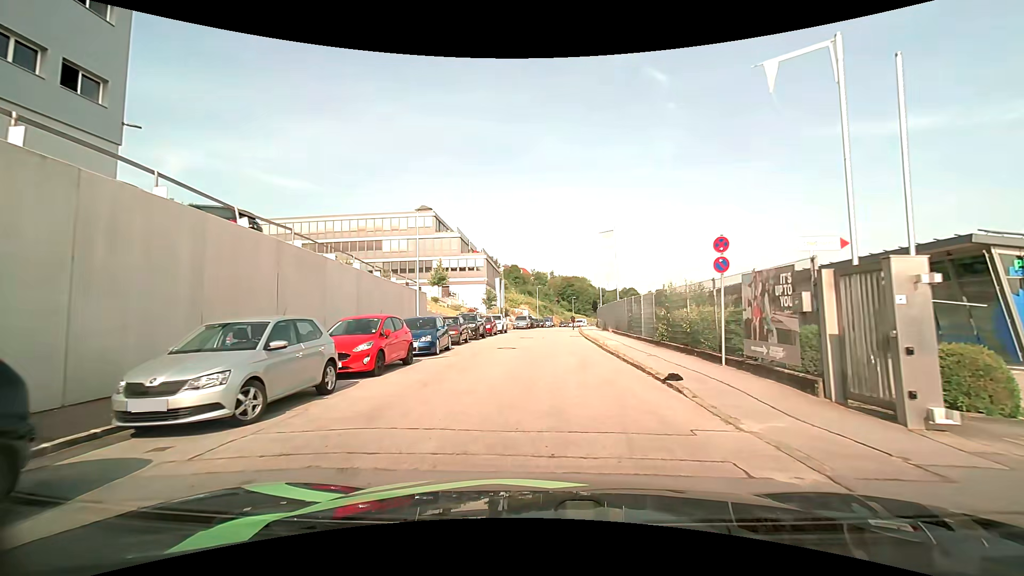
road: residential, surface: asphalt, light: Day
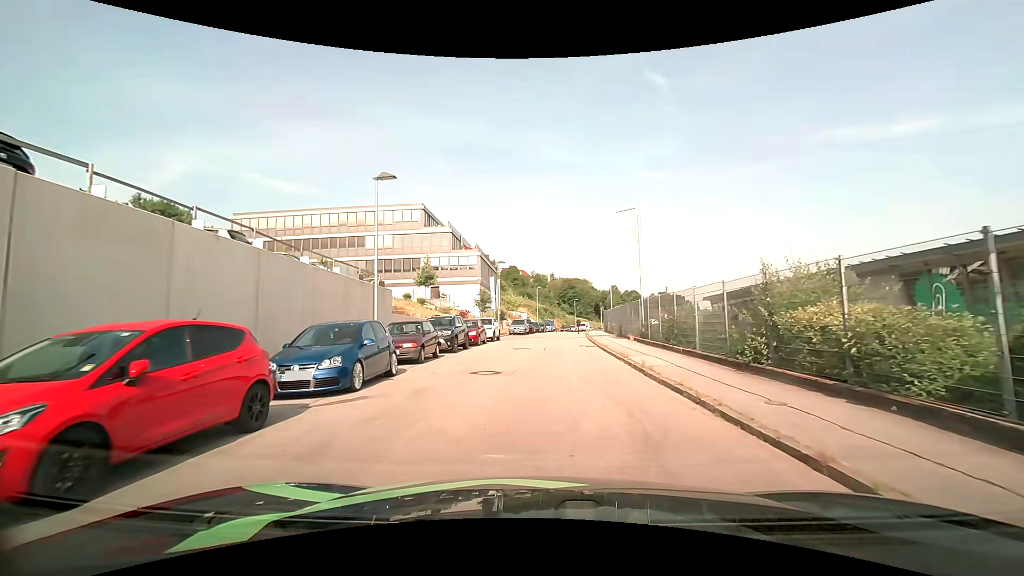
(0.0, +7.9) m; 0°
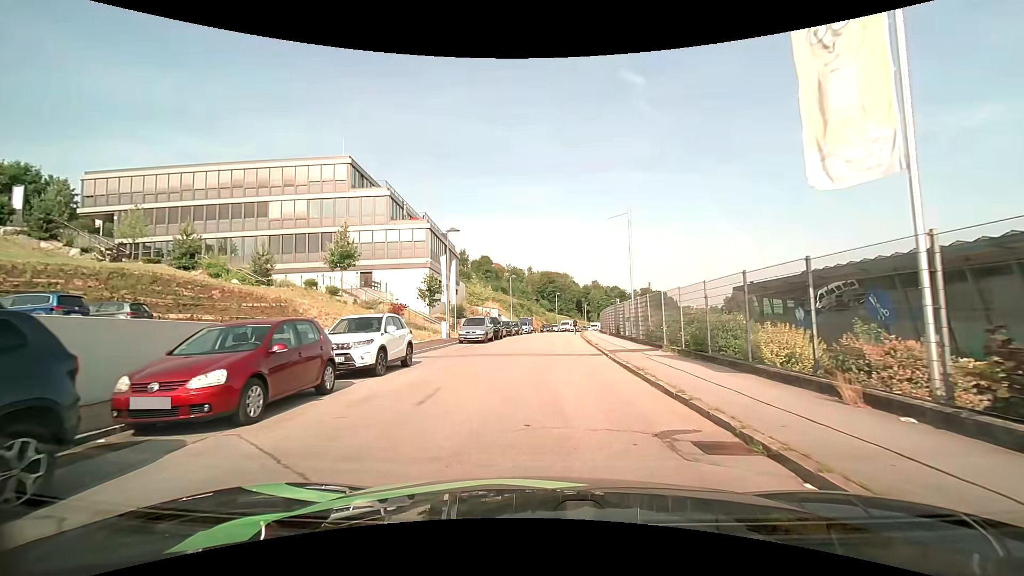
(+0.5, +20.0) m; +3°
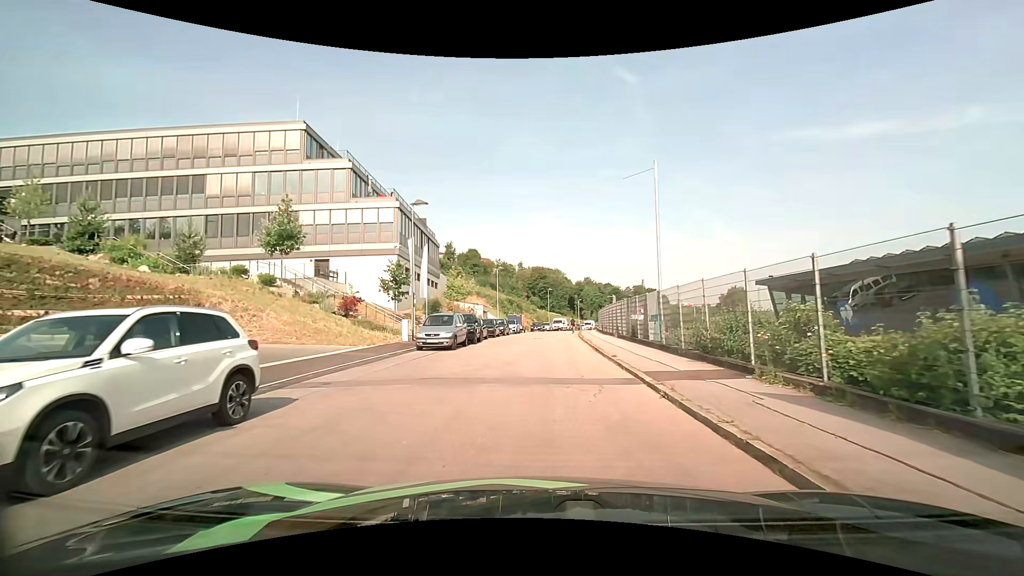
(+0.1, +8.2) m; +1°
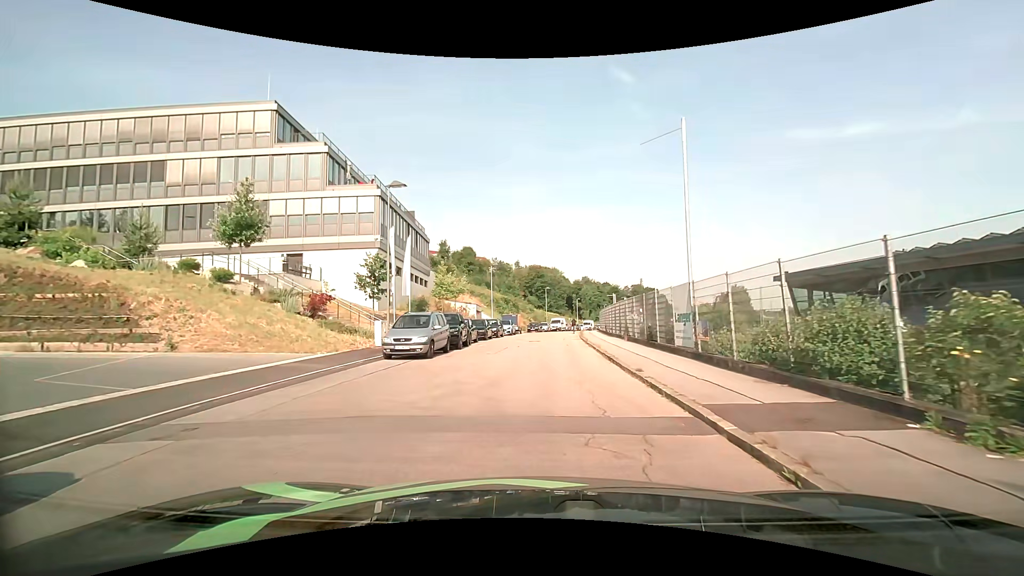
(0.0, +4.2) m; 0°
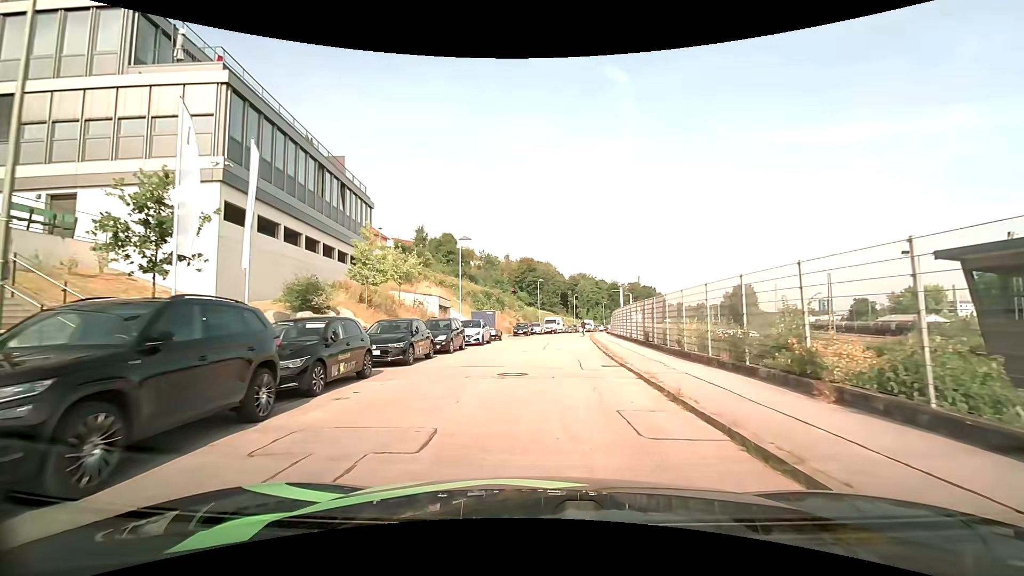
(+0.1, +18.2) m; +1°
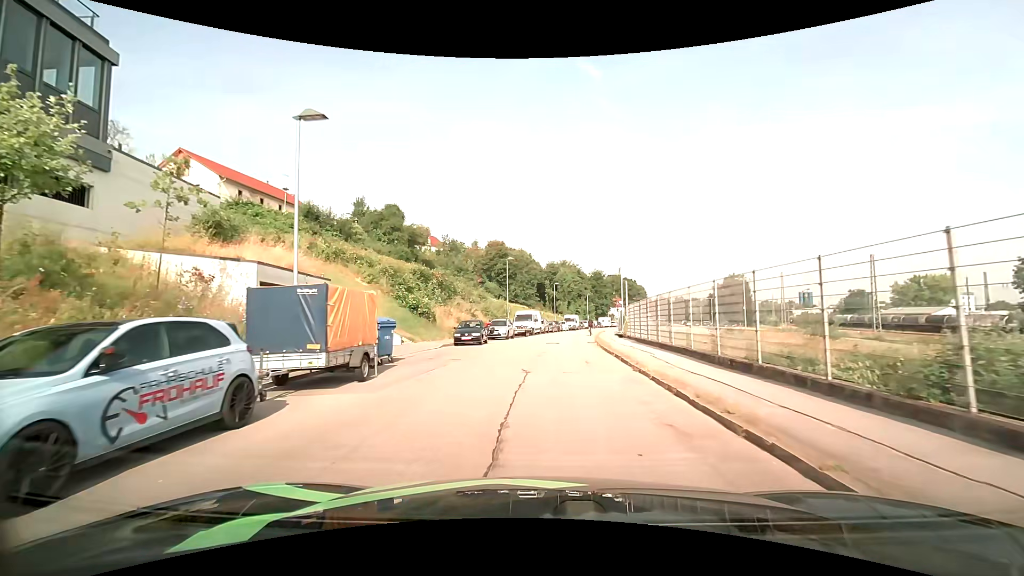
(+0.7, +23.4) m; +3°
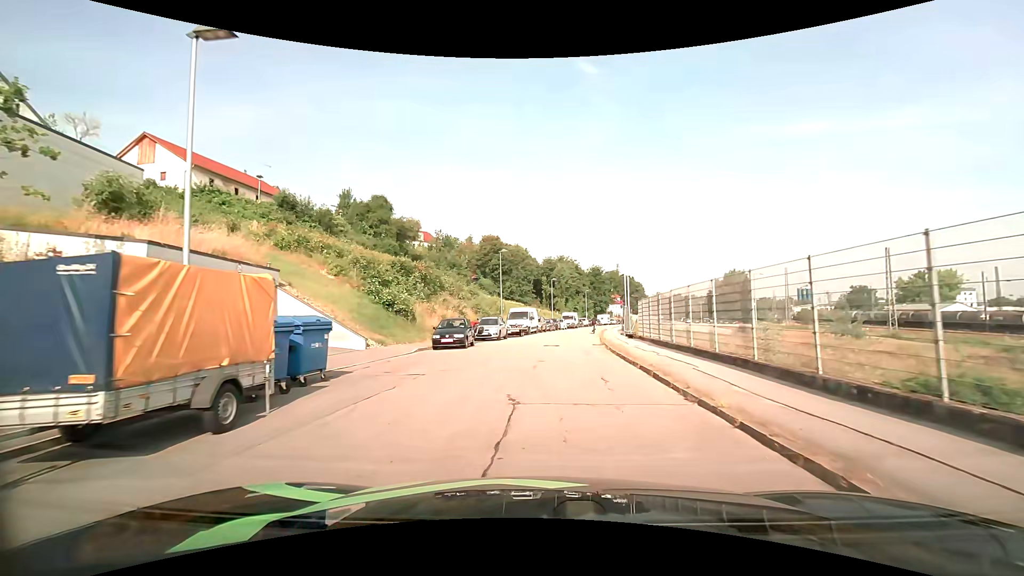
(+0.1, +4.7) m; +1°
(0, +10) (0, +20) (+1, +30) (+2, +40) (+3, +50) (+5, +60) (+7, +70) (+9, +79) (+11, +89) (+13, +99) m
